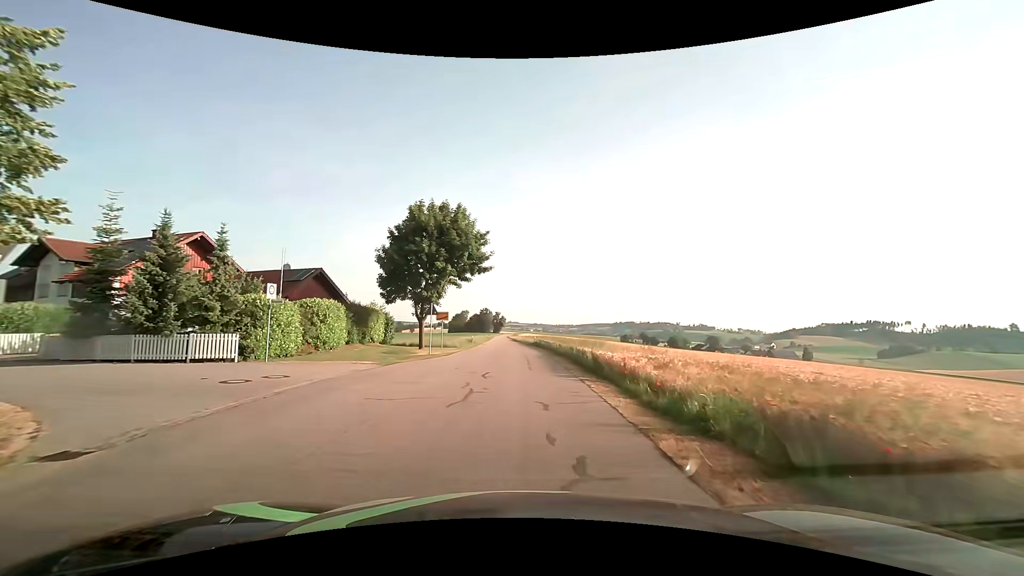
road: tertiary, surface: asphalt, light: Day
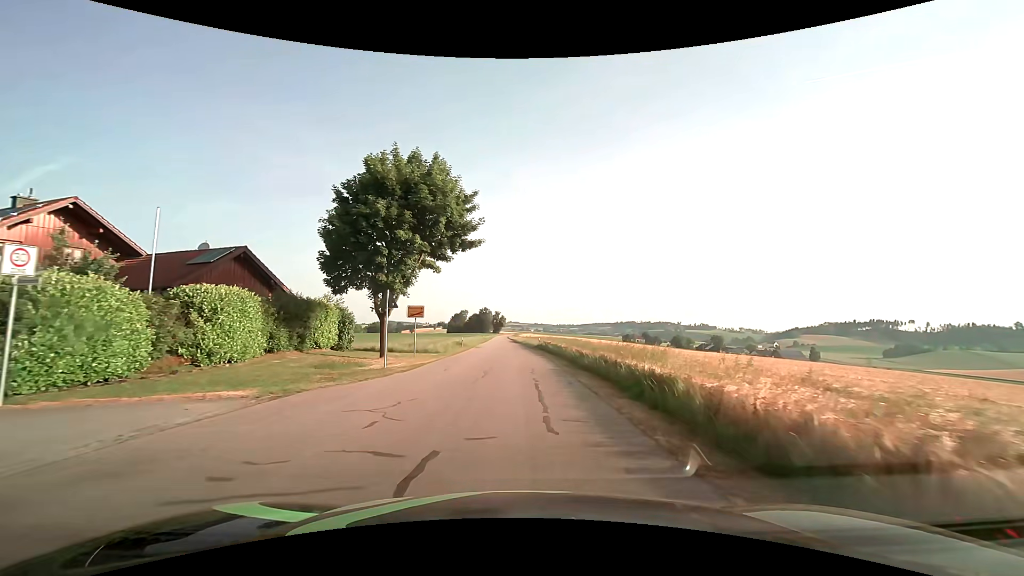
(0.0, +10.2) m; 0°
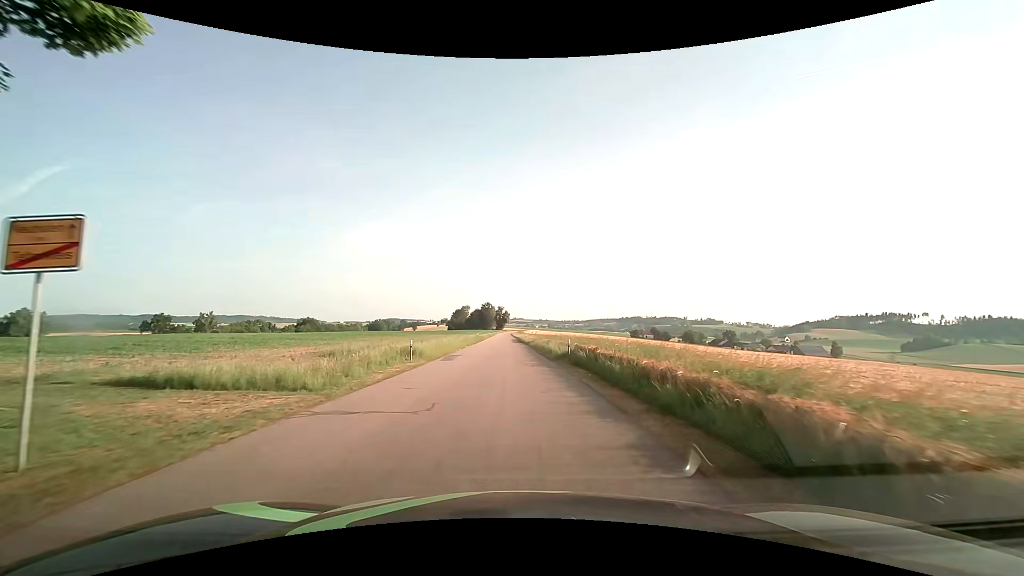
(-0.1, +22.8) m; 0°
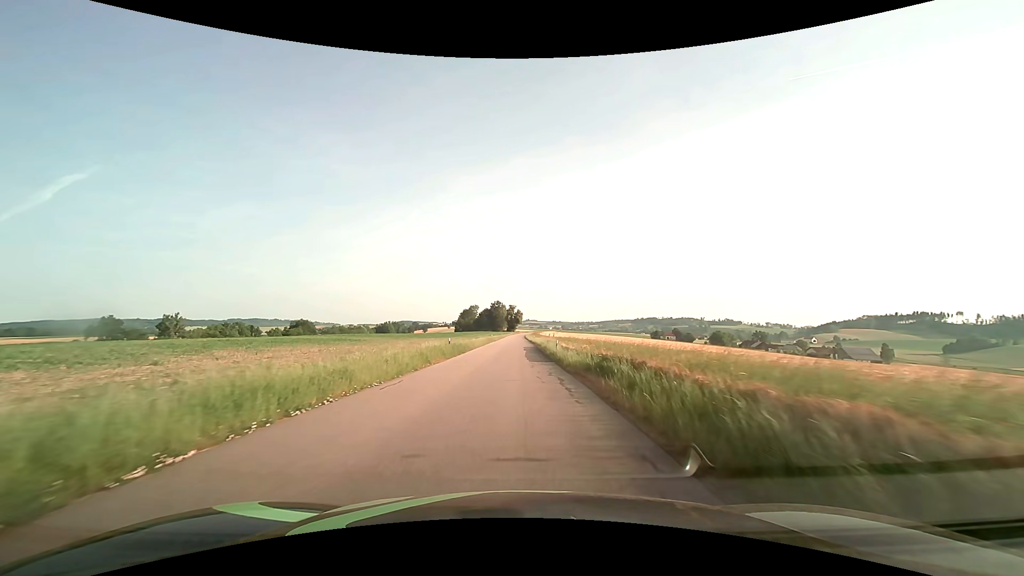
(-0.6, +37.6) m; -2°
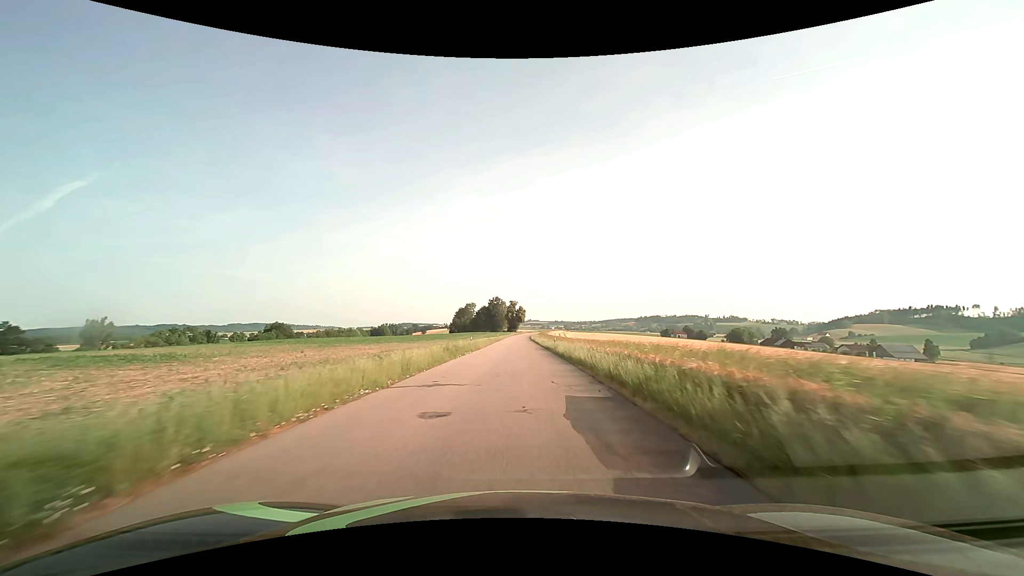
(-0.3, +39.3) m; 0°
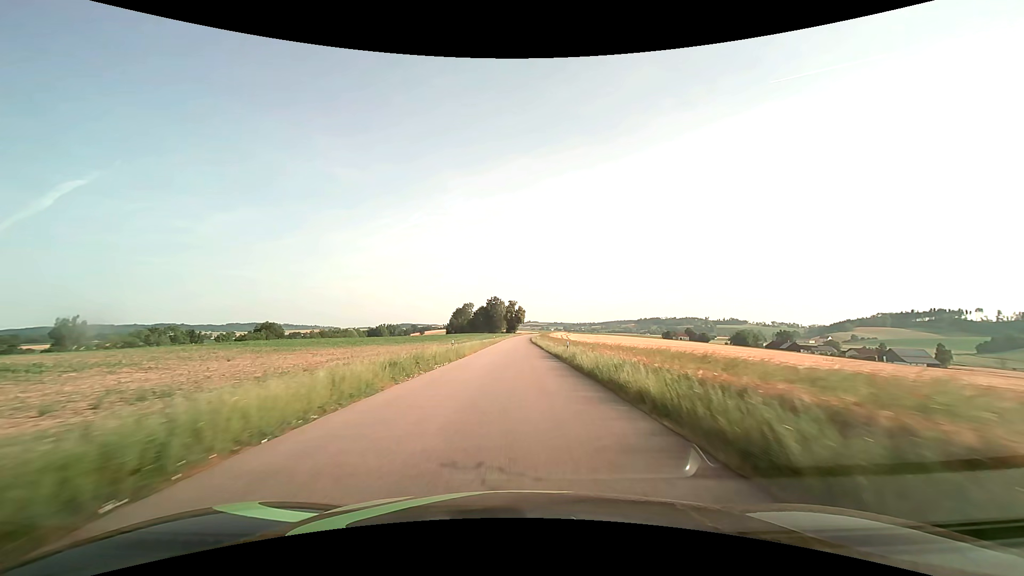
(0.0, +10.9) m; 0°
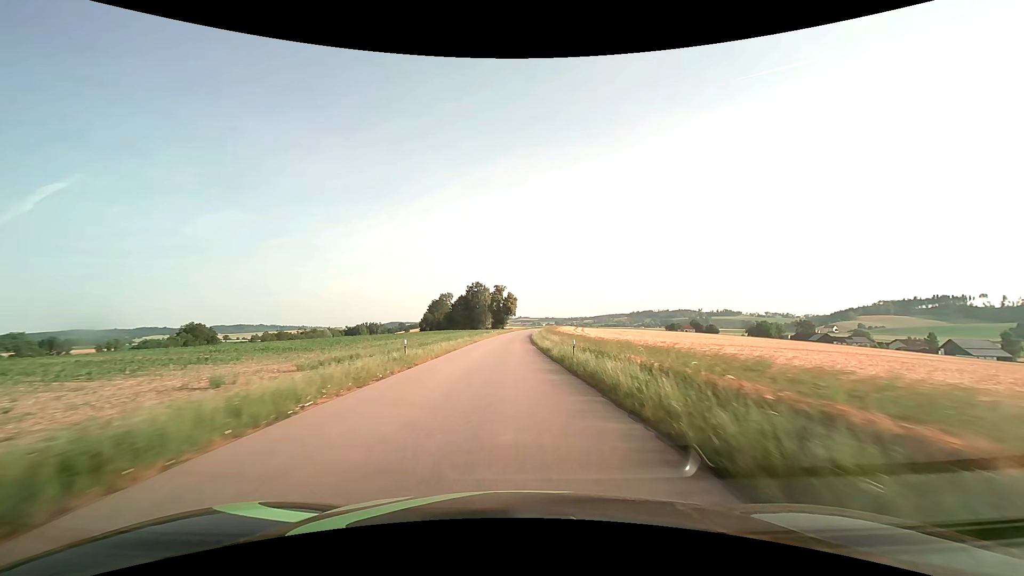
(+0.5, +58.9) m; +1°
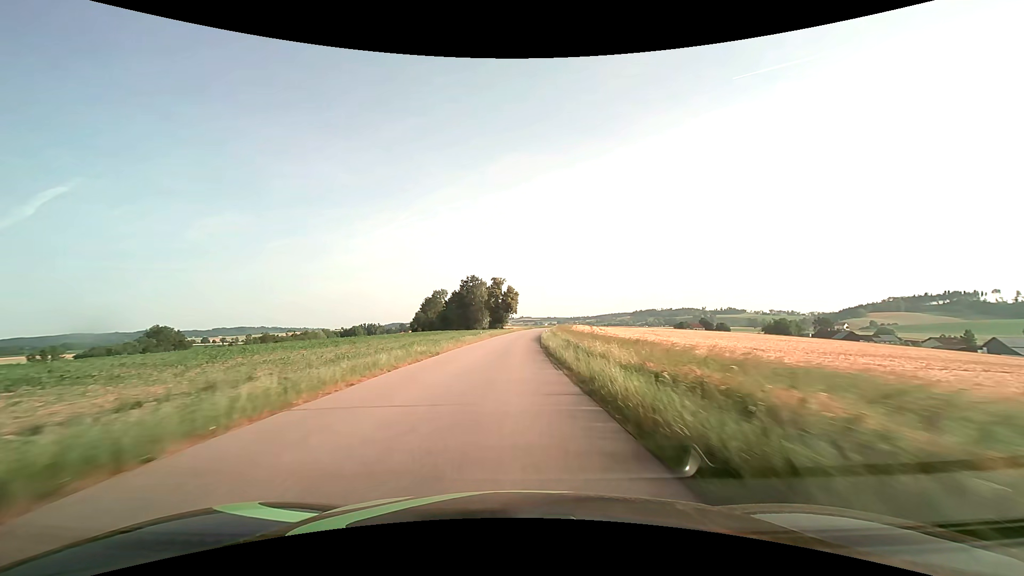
(0.0, +24.8) m; 0°
(0, +10) (0, +20) (0, +30) (0, +40) (+1, +50) (+1, +60) (+2, +70) (+3, +80) (+4, +90) (+5, +100) m
